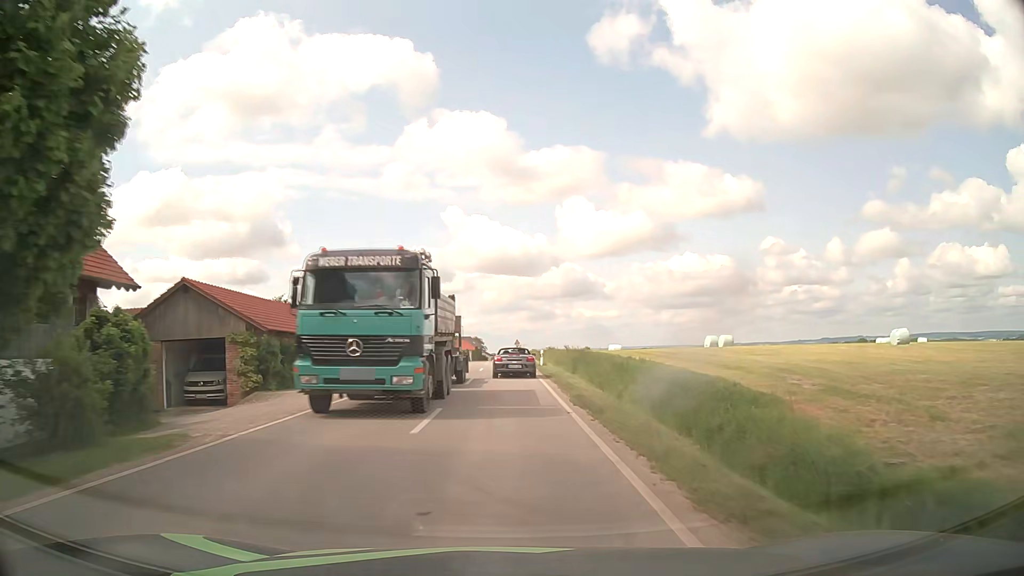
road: tertiary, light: Day
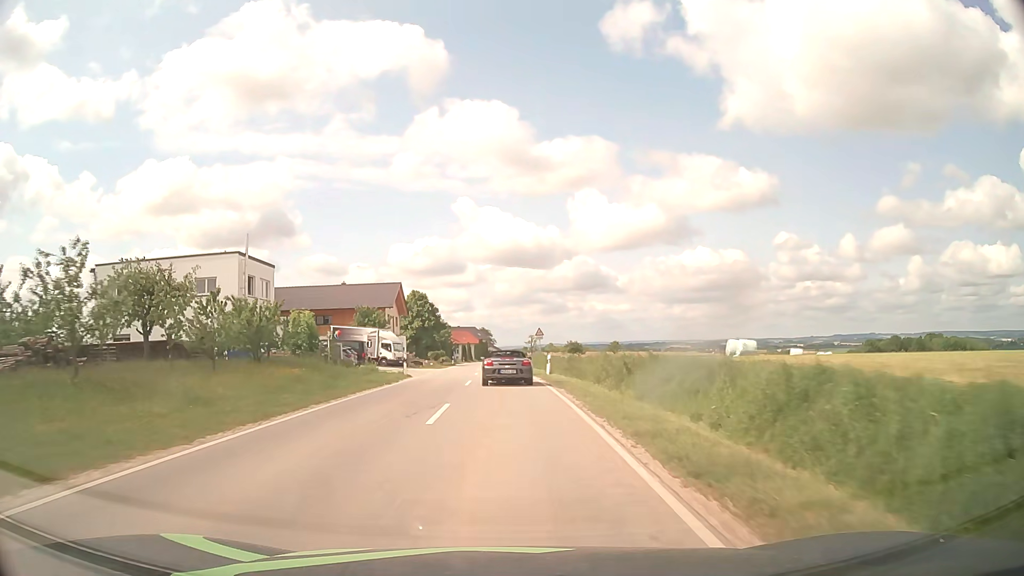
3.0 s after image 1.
(0.0, +47.8) m; -1°
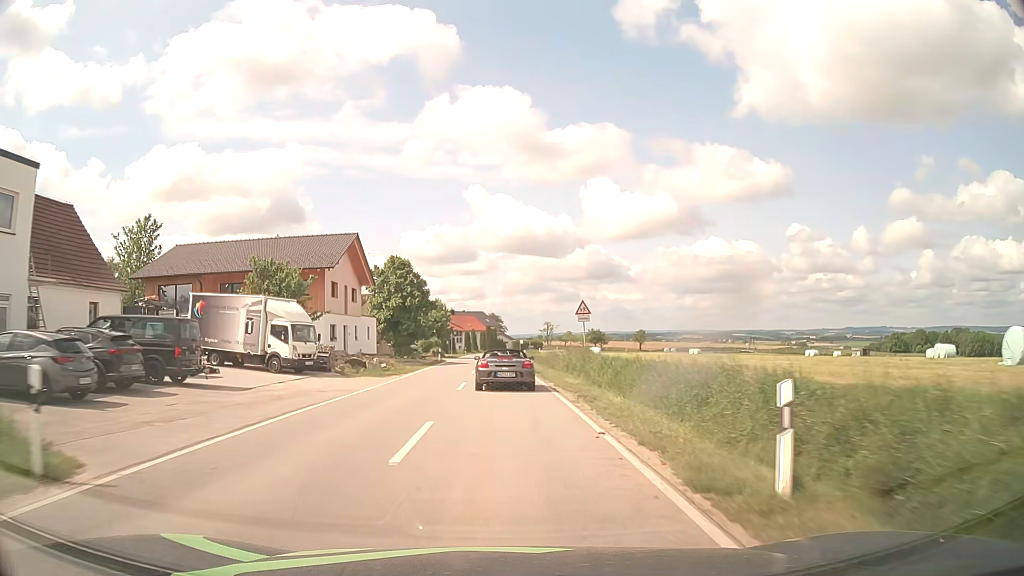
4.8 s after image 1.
(-0.2, +27.8) m; -1°
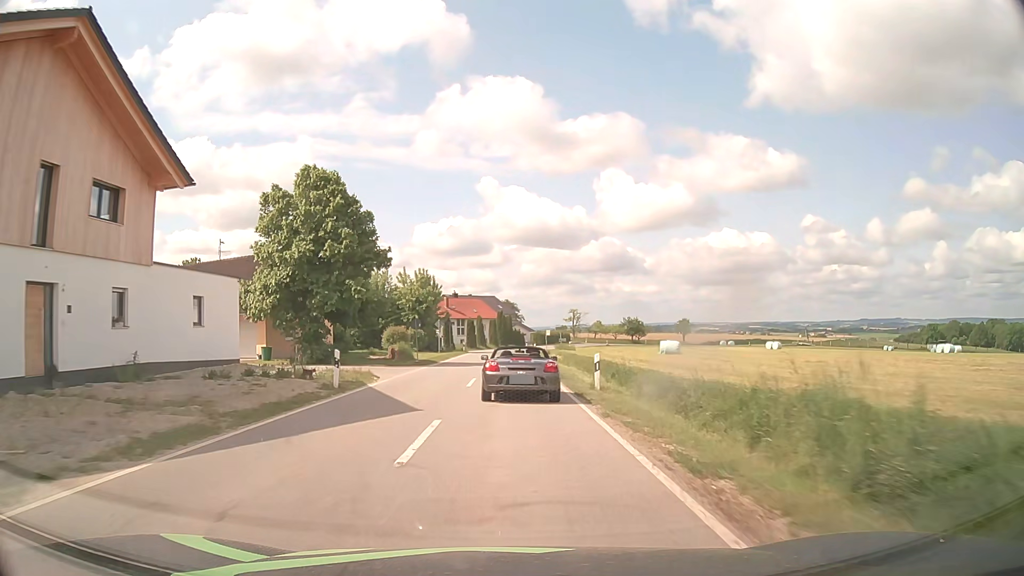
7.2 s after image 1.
(-0.5, +36.3) m; -1°
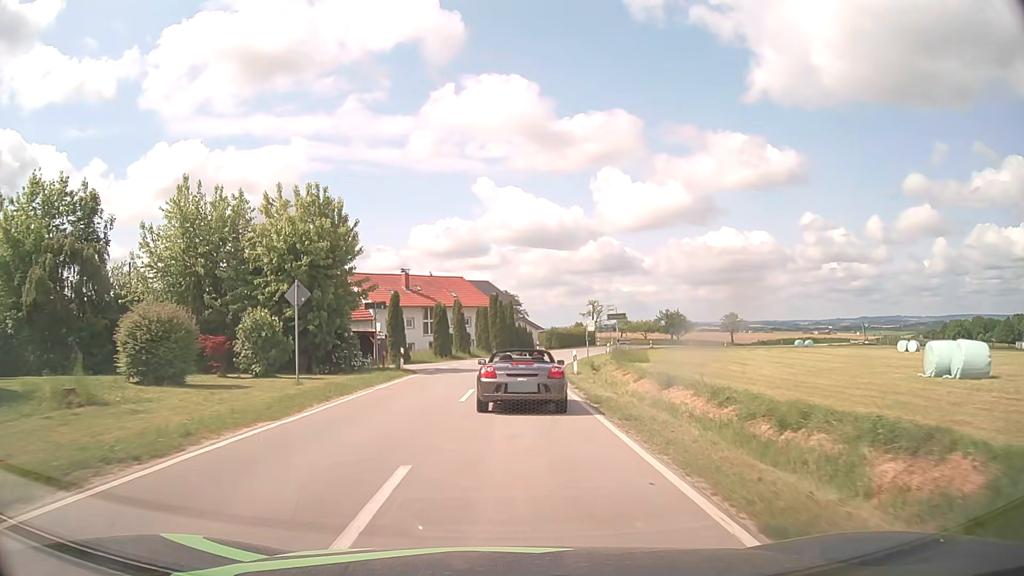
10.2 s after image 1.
(0.0, +40.0) m; 0°
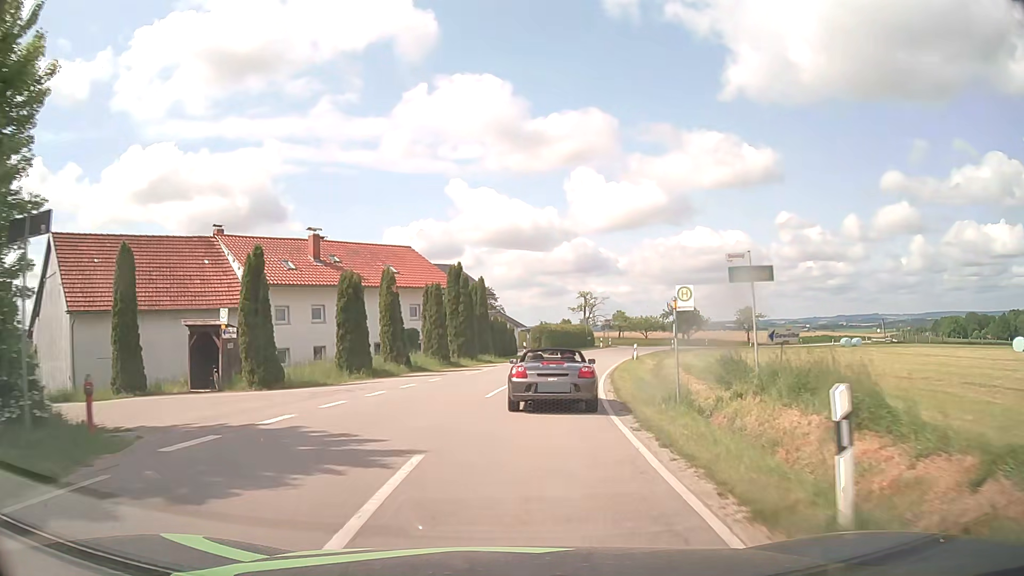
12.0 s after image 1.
(+0.1, +23.6) m; +1°
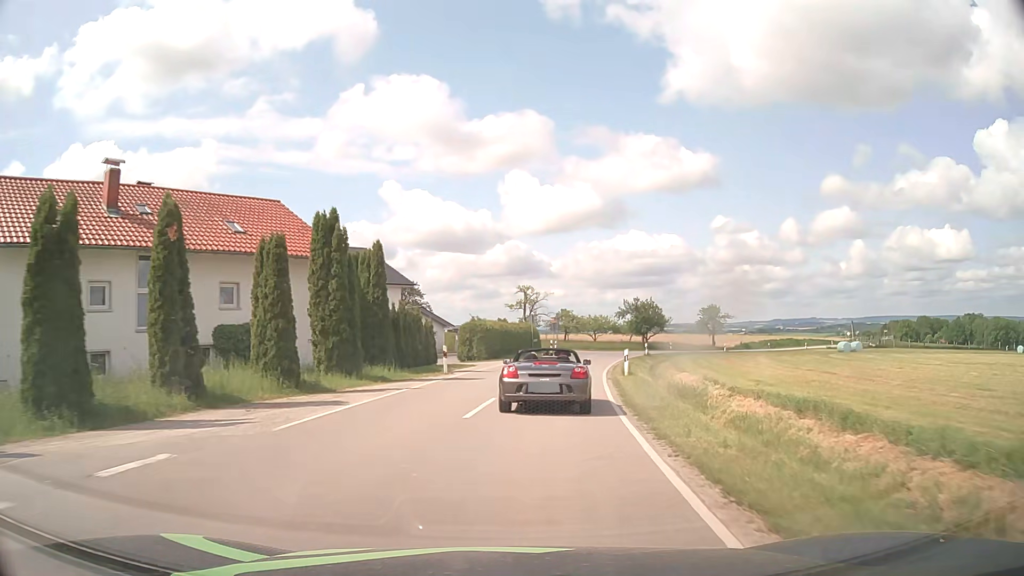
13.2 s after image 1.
(+0.7, +16.2) m; +6°
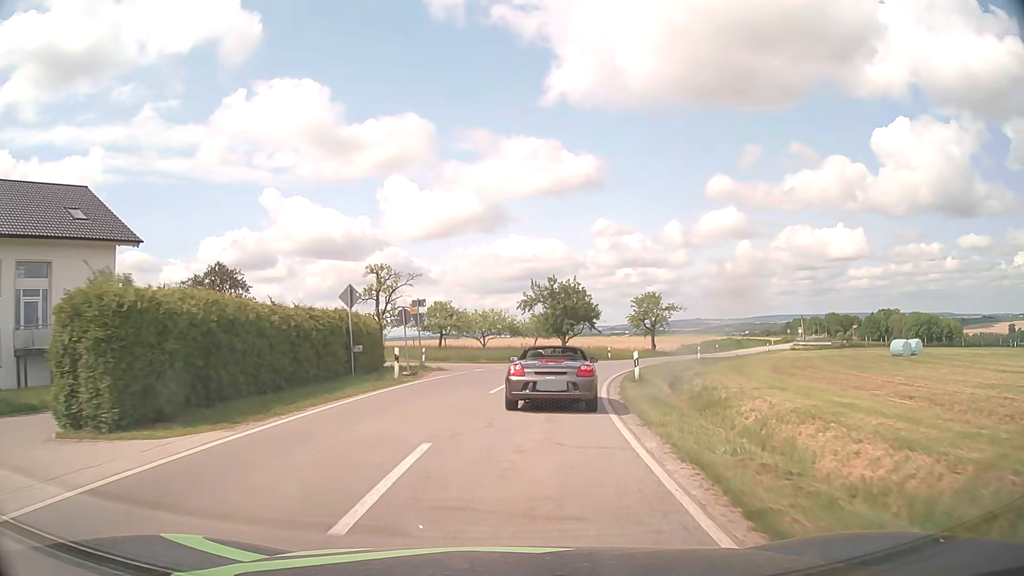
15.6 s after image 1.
(+2.9, +30.9) m; +10°
(0, +10) (+1, +20) (+3, +30) (+6, +39) (+10, +48) (+15, +57) (+20, +66) (+25, +75) (+30, +83) (+35, +92) m
